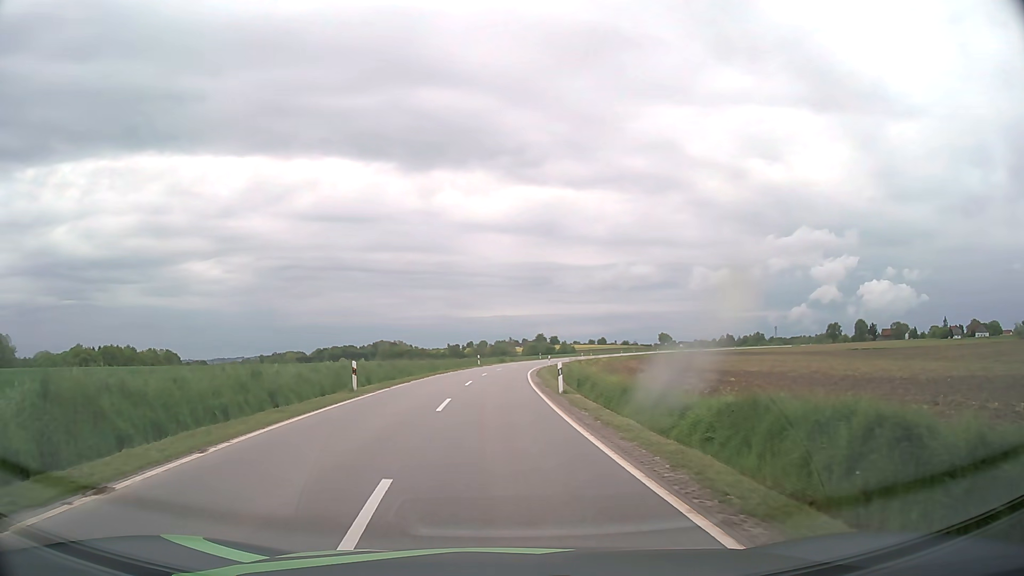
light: Day
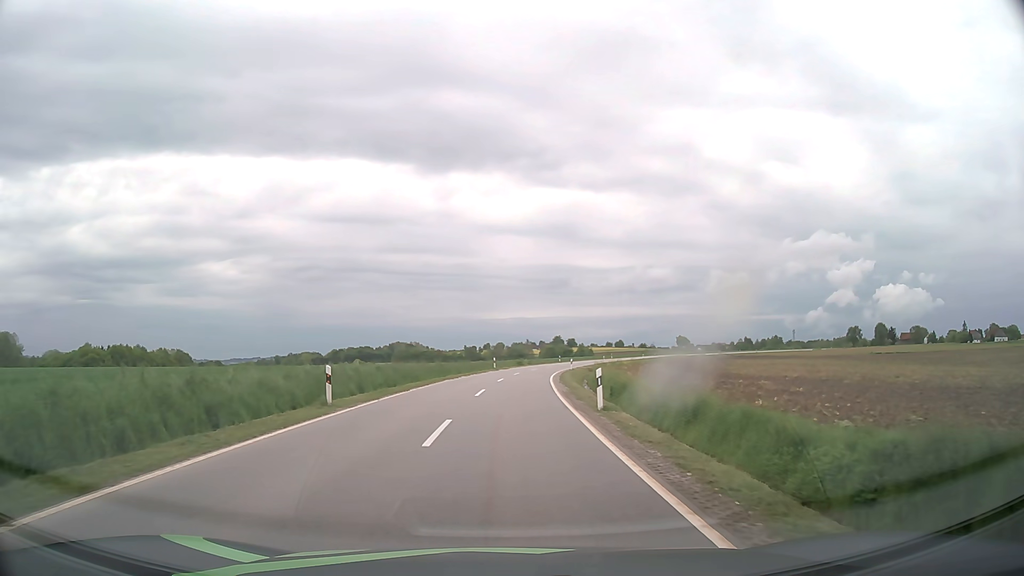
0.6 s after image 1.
(-0.1, +5.7) m; -2°
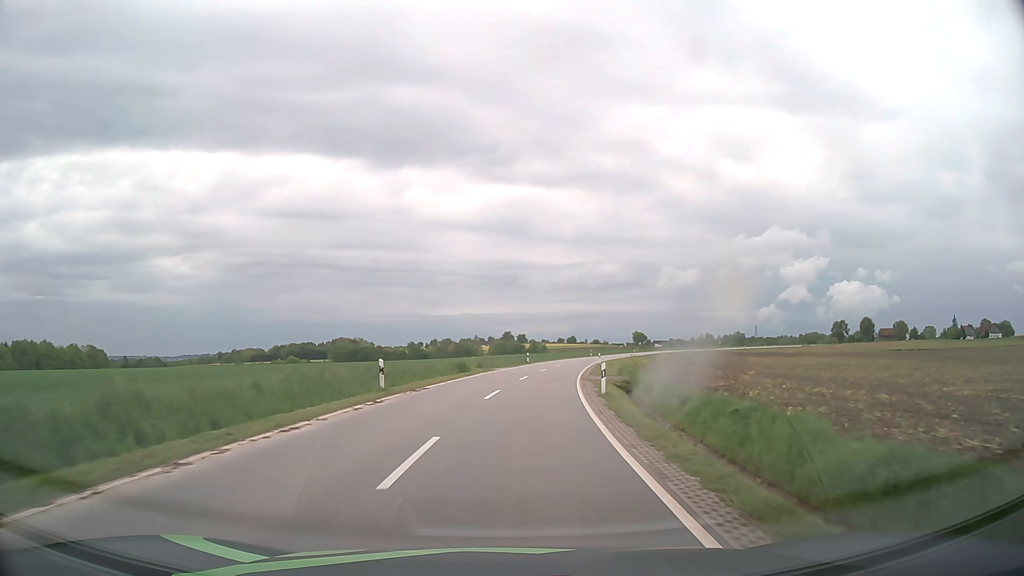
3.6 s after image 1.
(+1.2, +40.7) m; +4°
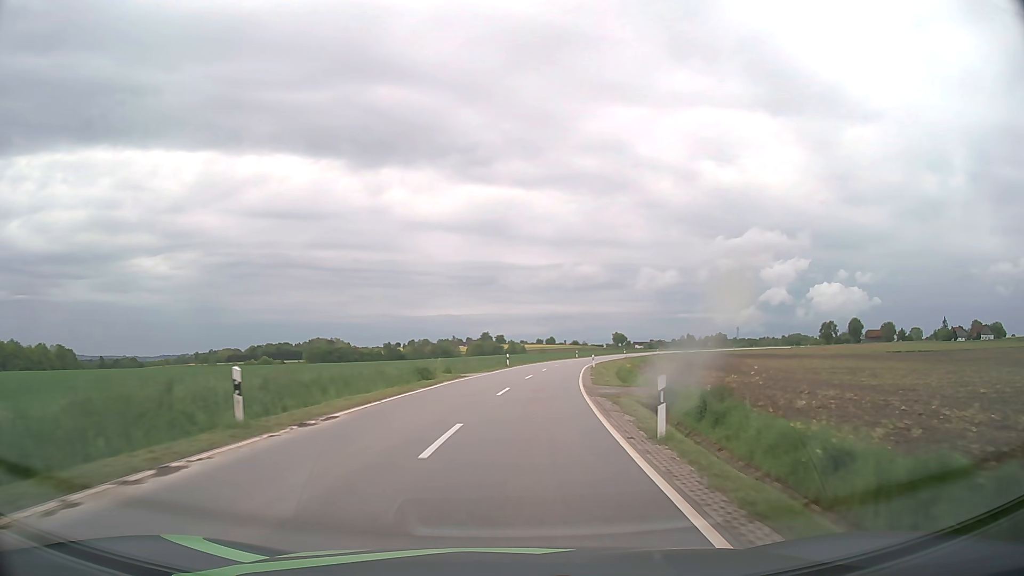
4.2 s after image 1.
(+0.1, +10.5) m; +2°
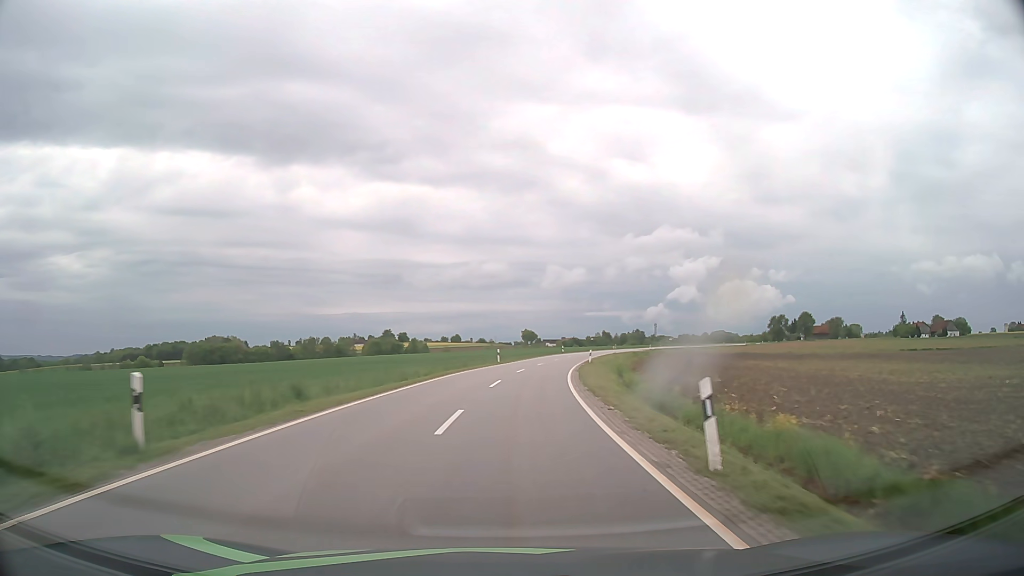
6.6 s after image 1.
(+3.5, +47.0) m; +8°
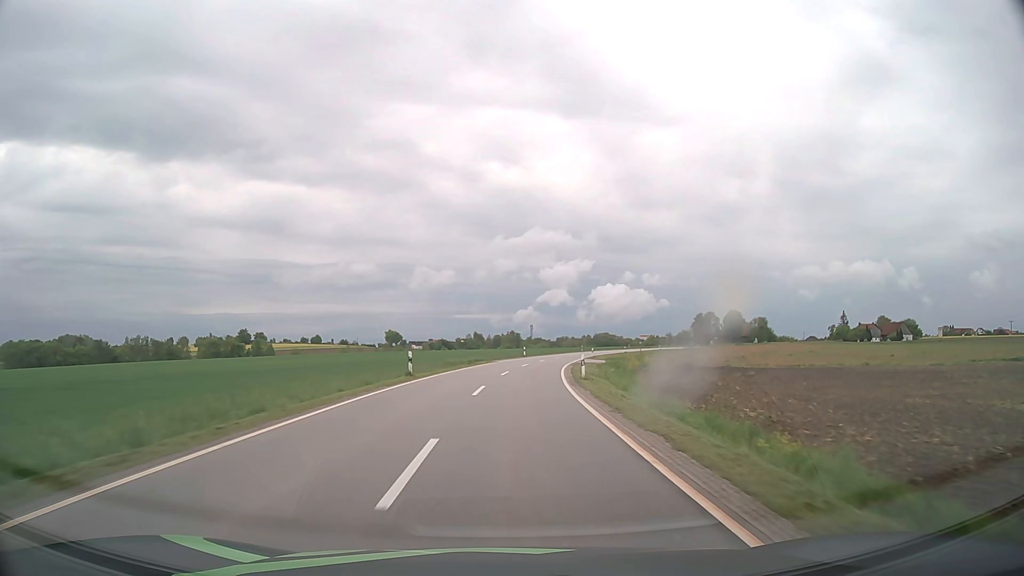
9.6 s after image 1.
(+6.0, +65.5) m; +11°
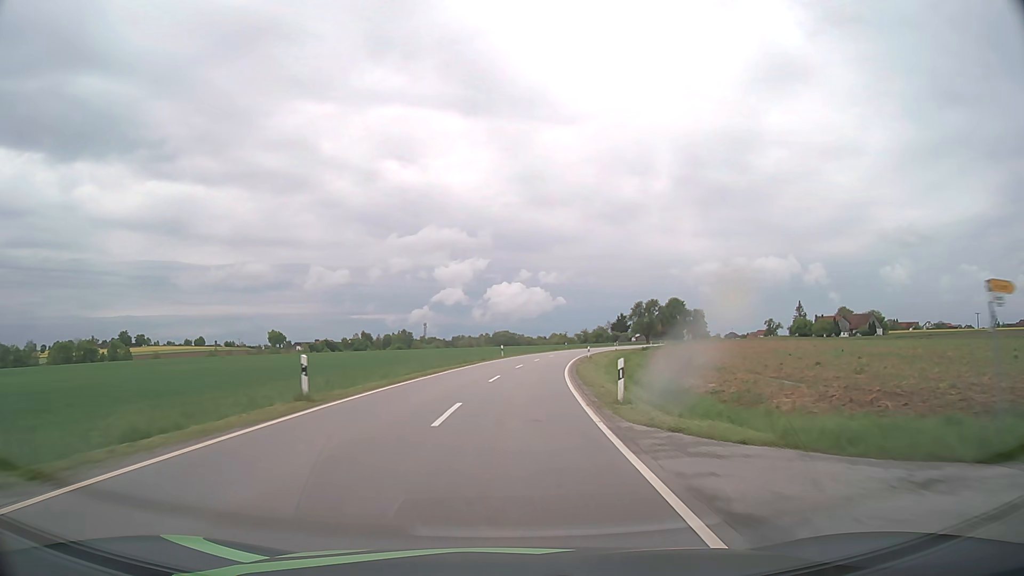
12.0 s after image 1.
(+4.0, +55.4) m; +9°
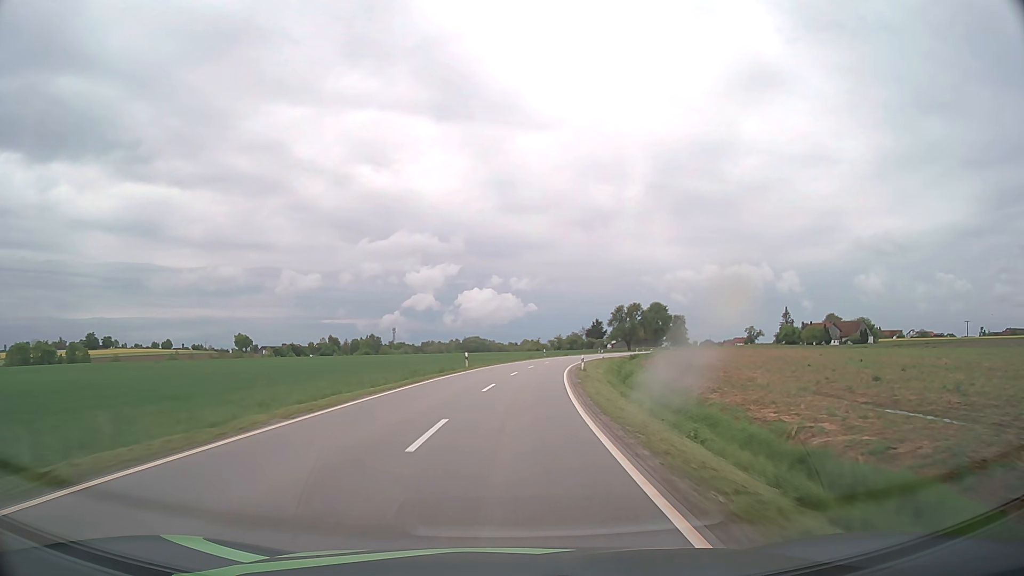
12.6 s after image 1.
(+0.3, +14.2) m; +2°
(0, +10) (+1, +20) (+1, +30) (+2, +40) (+4, +50) (+5, +60) (+7, +70) (+9, +79) (+11, +89) (+14, +99) m
